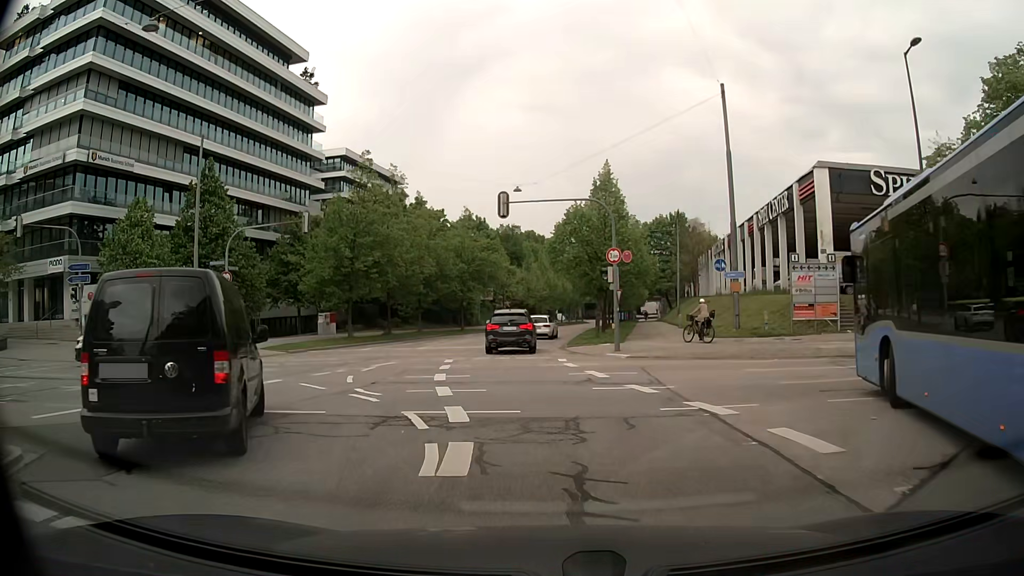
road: secondary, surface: asphalt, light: Day
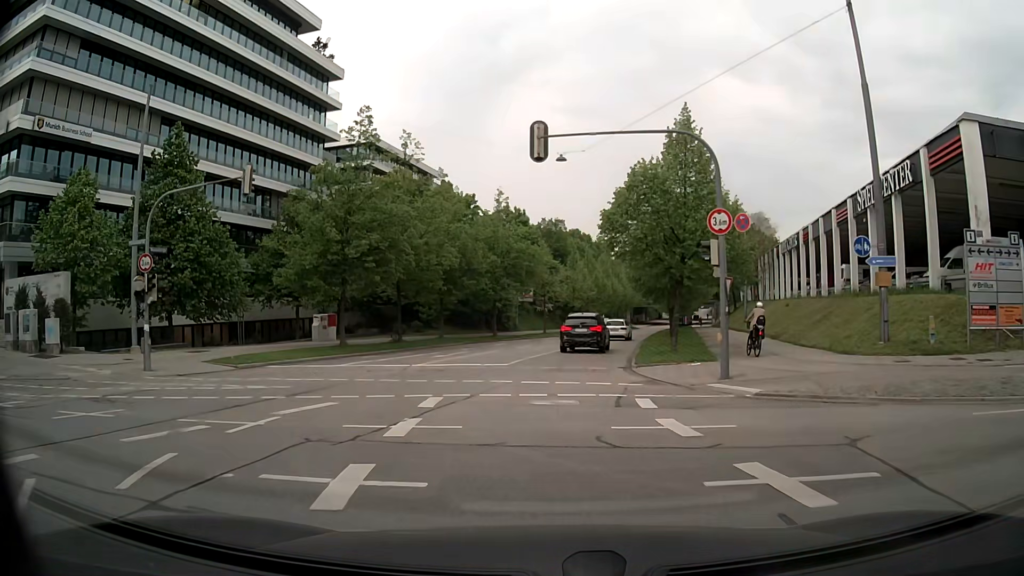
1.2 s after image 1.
(-0.3, +10.4) m; -4°
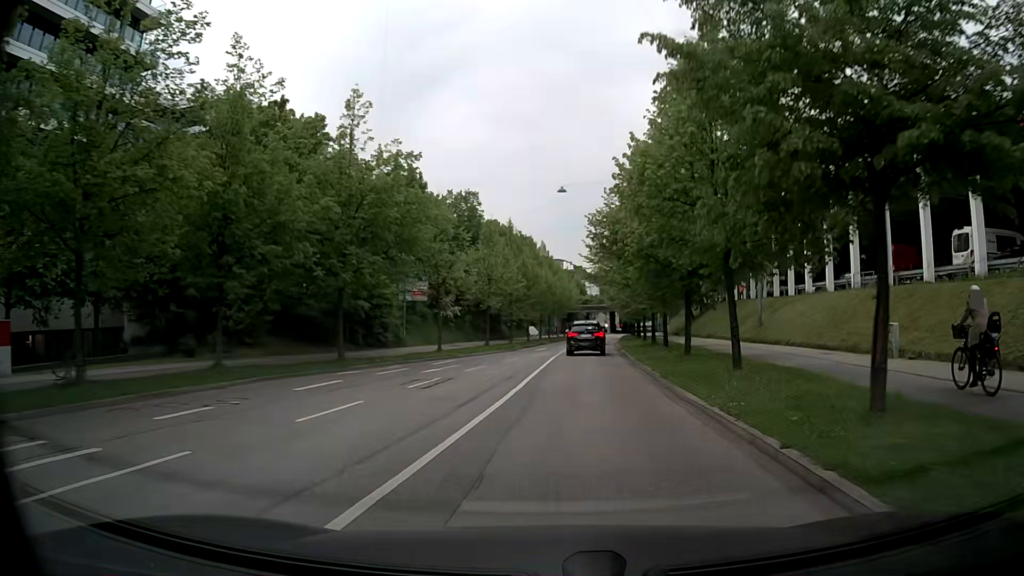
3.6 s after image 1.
(+1.1, +24.9) m; +8°
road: tertiary
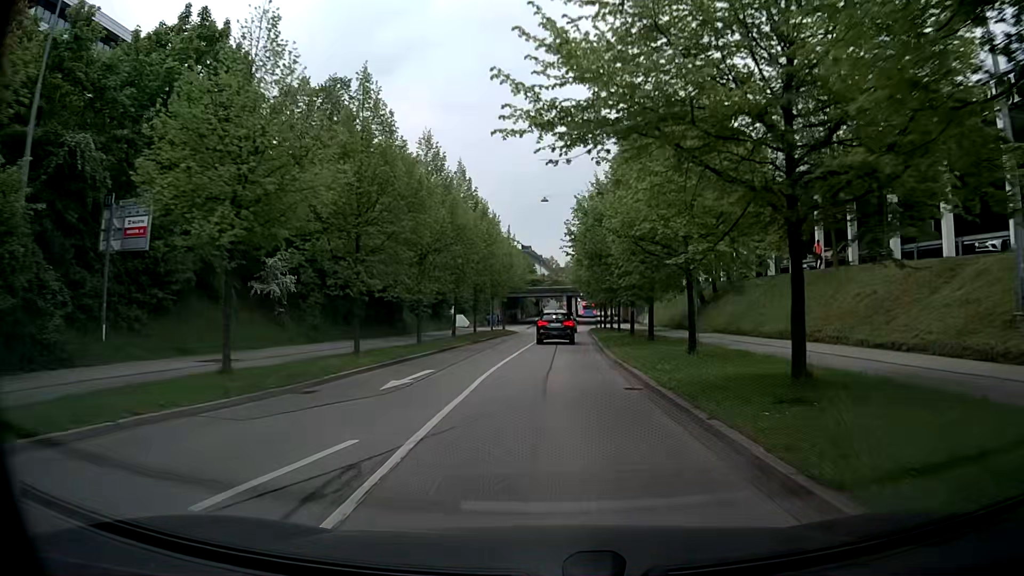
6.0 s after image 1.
(+1.3, +29.7) m; +4°
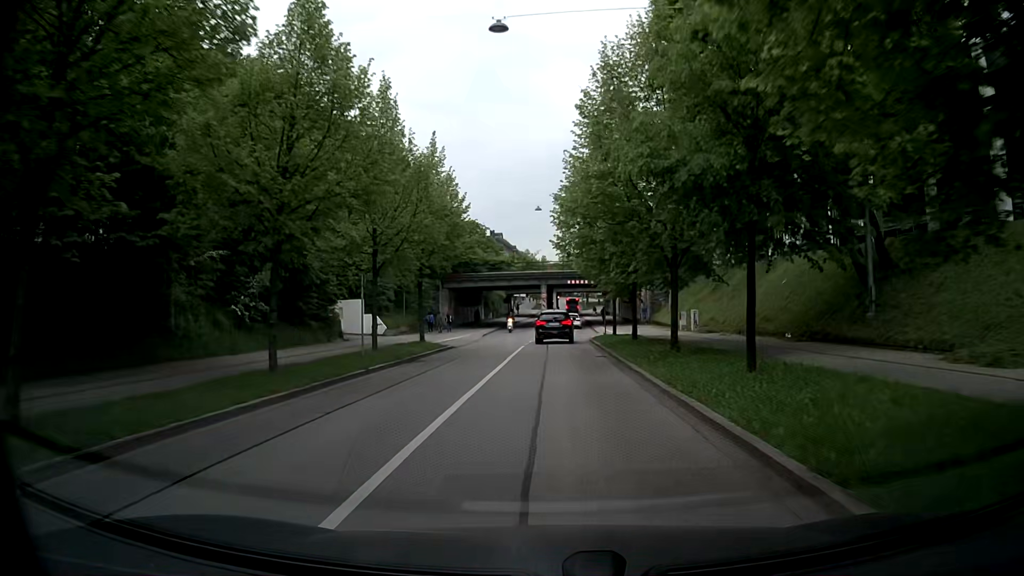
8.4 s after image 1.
(+0.6, +30.9) m; +2°
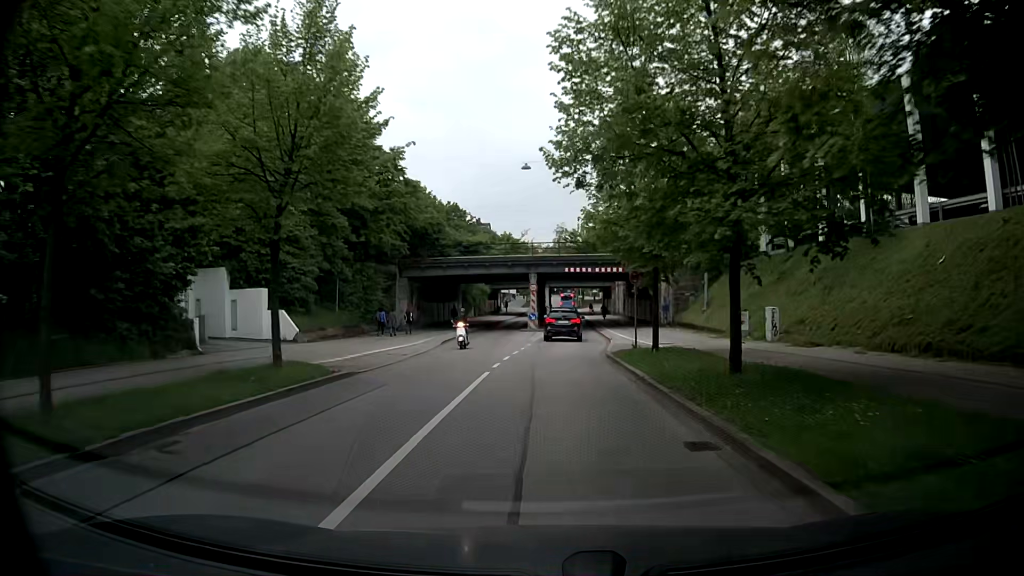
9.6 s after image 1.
(0.0, +15.3) m; 0°
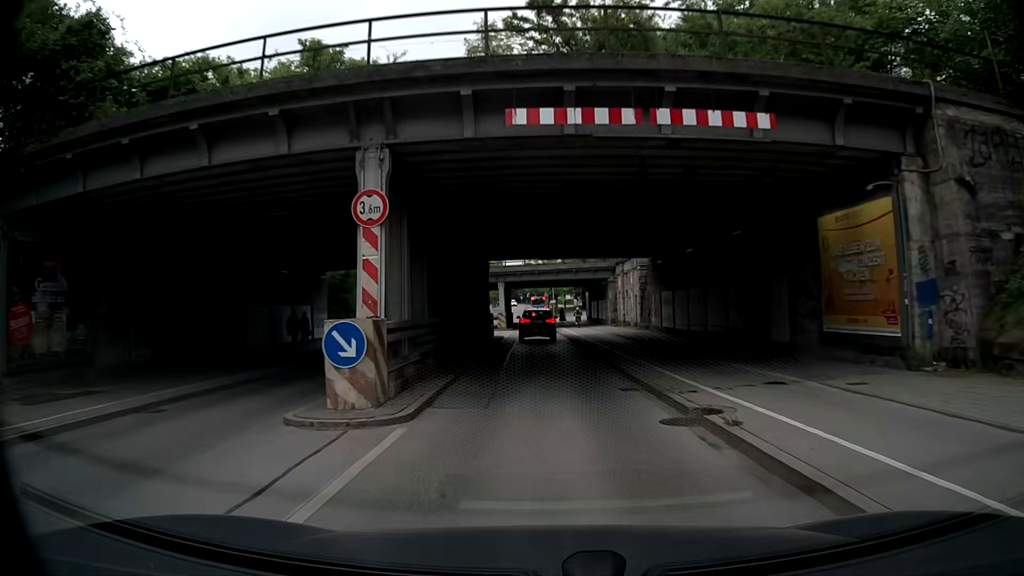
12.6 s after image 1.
(+1.5, +37.7) m; +4°
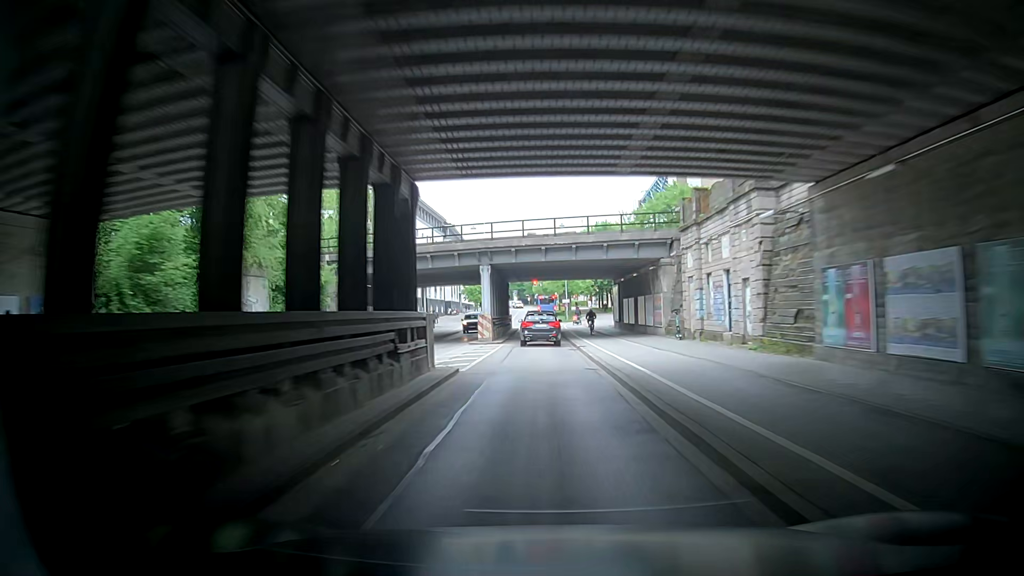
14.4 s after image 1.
(+0.4, +22.8) m; +5°
